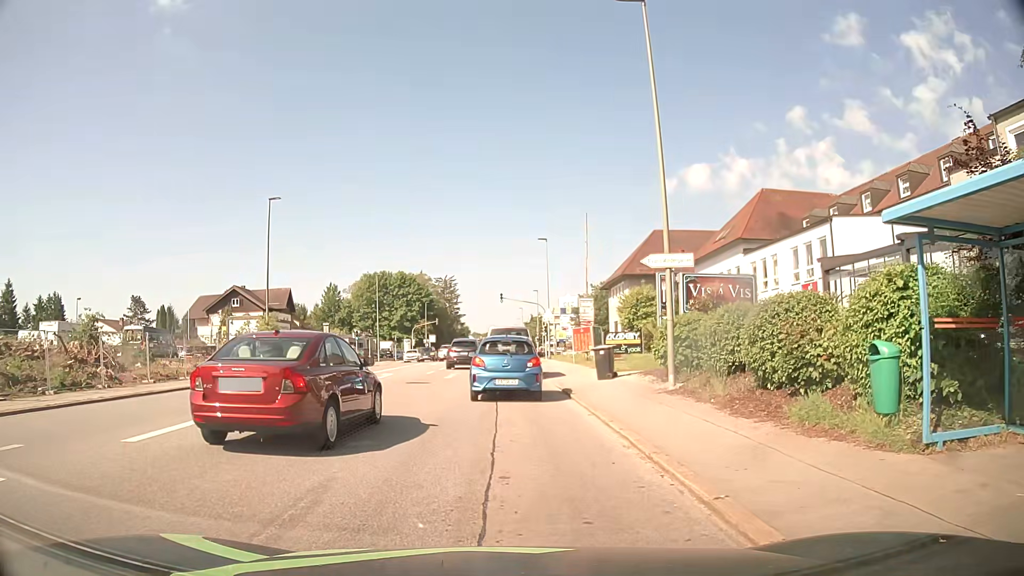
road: tertiary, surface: asphalt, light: Day
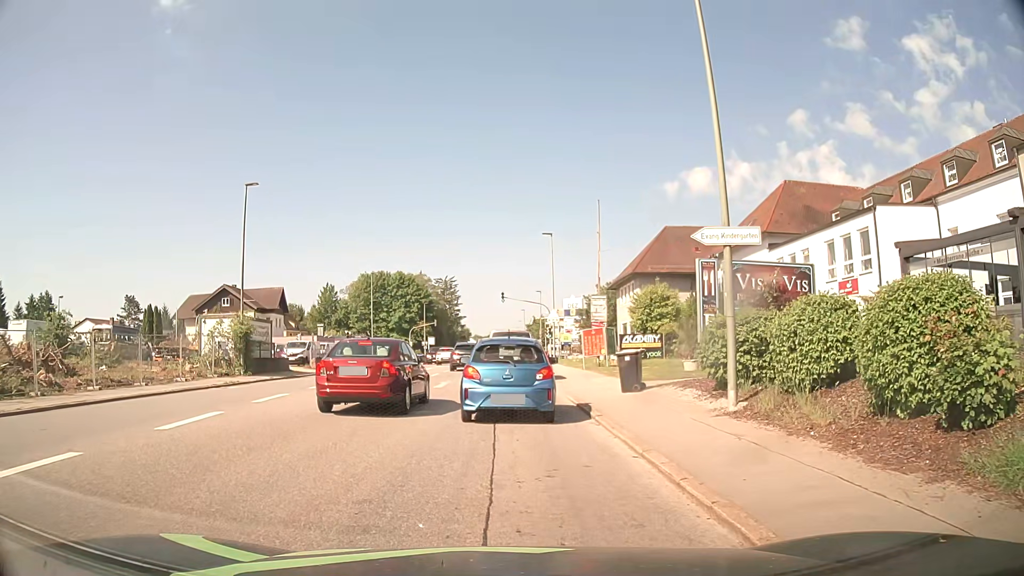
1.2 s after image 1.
(+0.1, +4.2) m; +2°
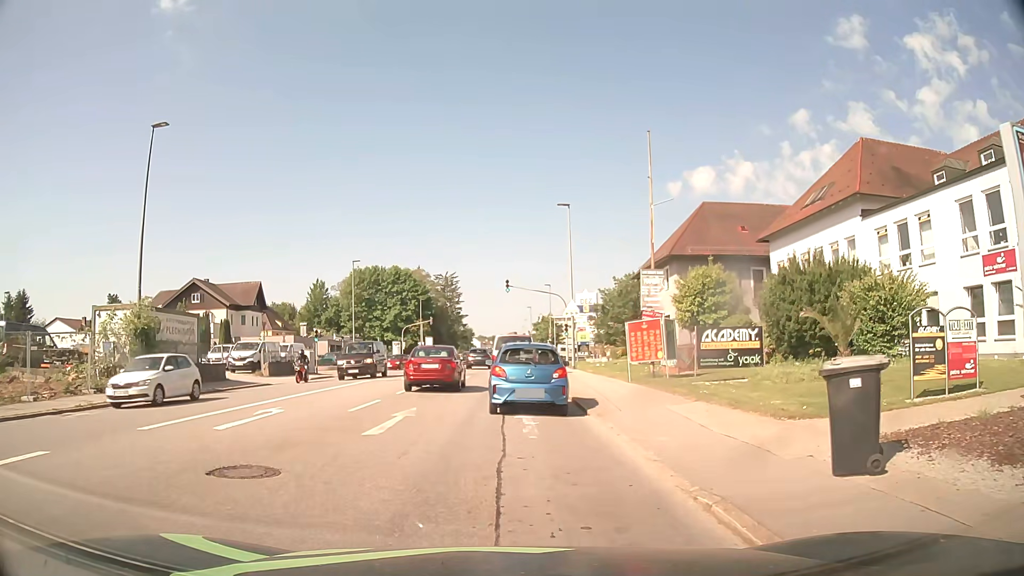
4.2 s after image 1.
(-0.1, +11.6) m; 0°
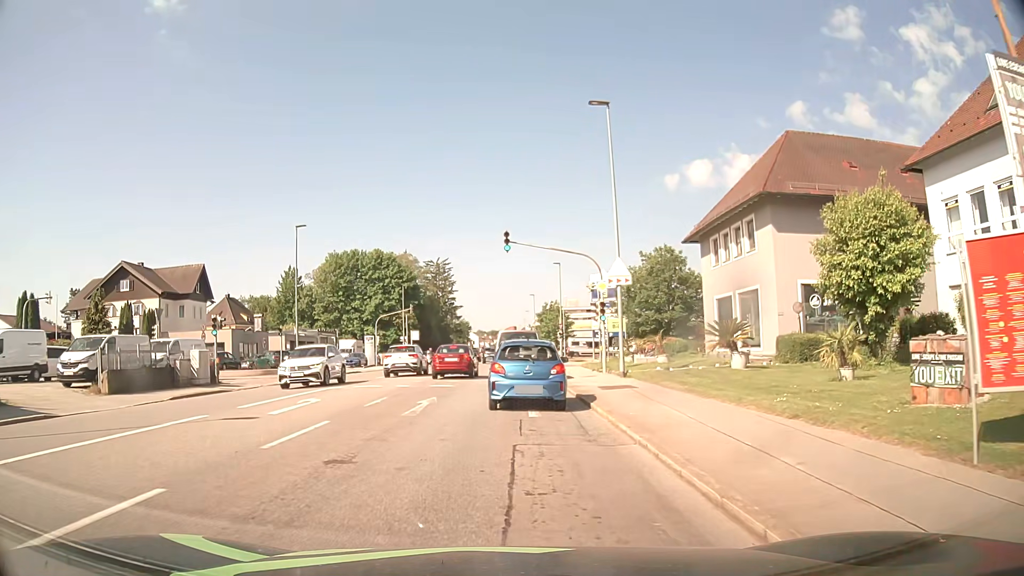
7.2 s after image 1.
(-0.3, +17.8) m; -1°
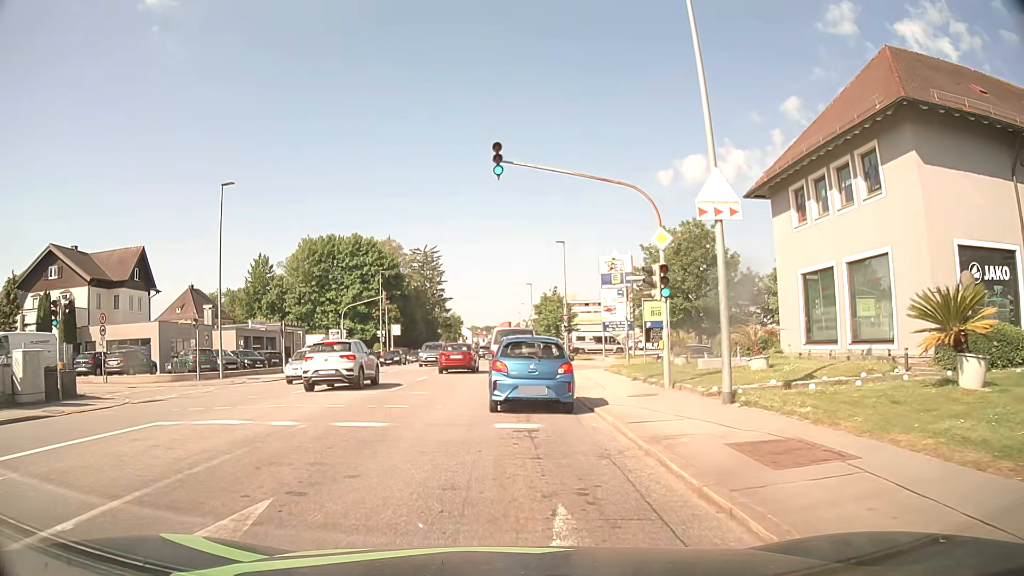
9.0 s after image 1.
(+0.1, +12.1) m; +1°
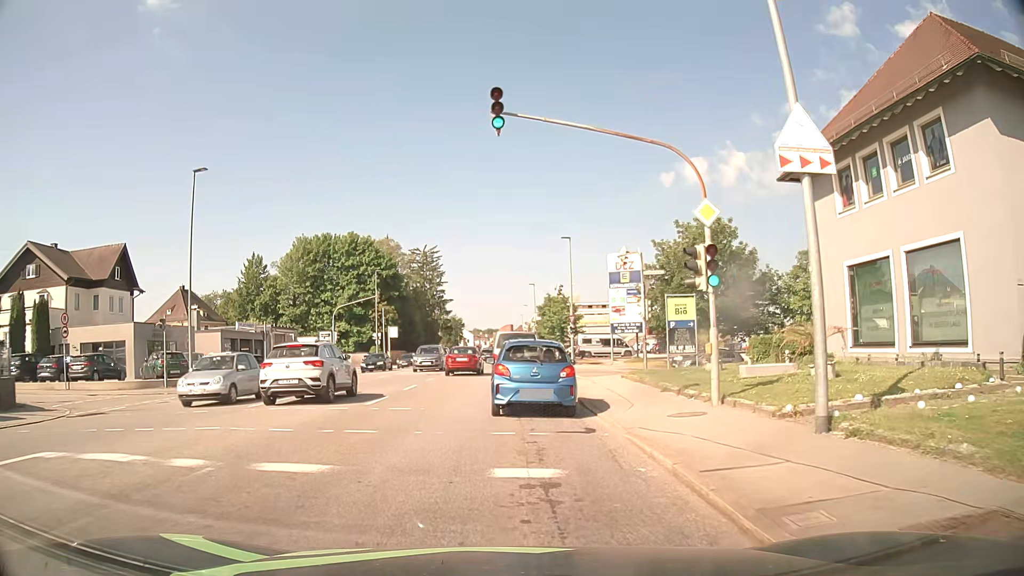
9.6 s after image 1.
(0.0, +3.8) m; 0°
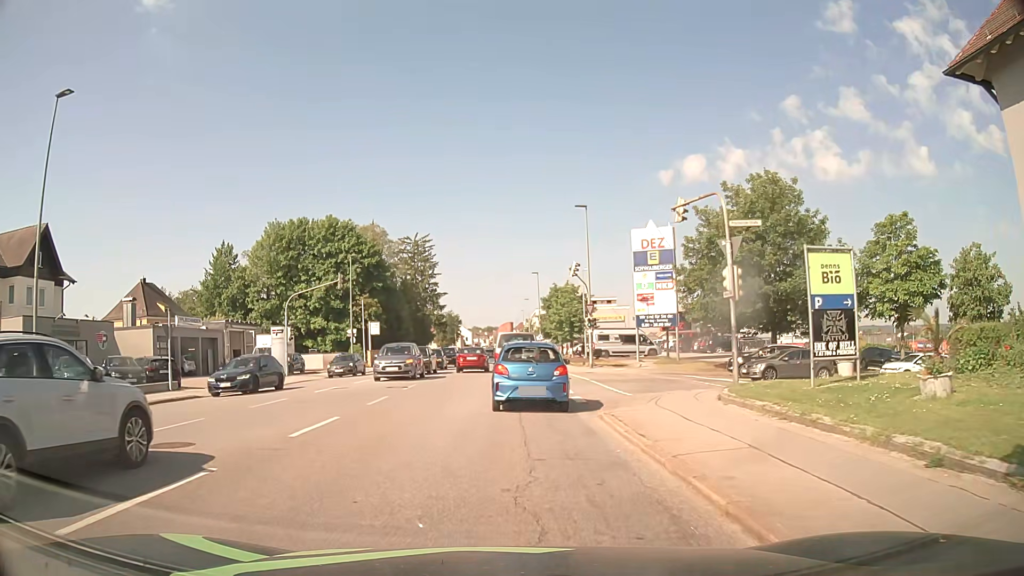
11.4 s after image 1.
(0.0, +12.0) m; 0°
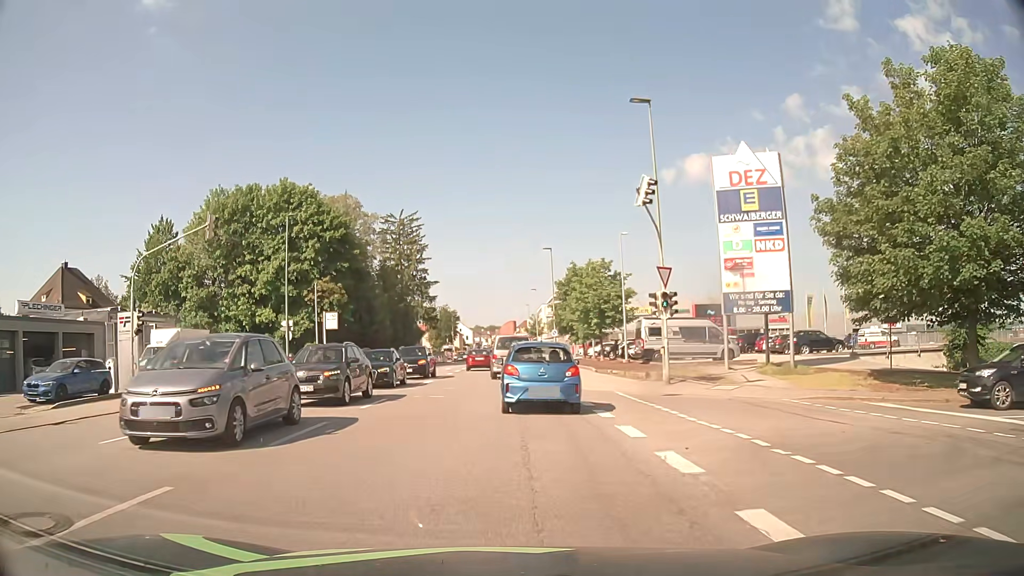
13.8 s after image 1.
(0.0, +19.4) m; 0°
(0, +10) (0, +20) (0, +30) (0, +40) (0, +50) (0, +60) (0, +70) (0, +80) (0, +90) (0, +100) m
